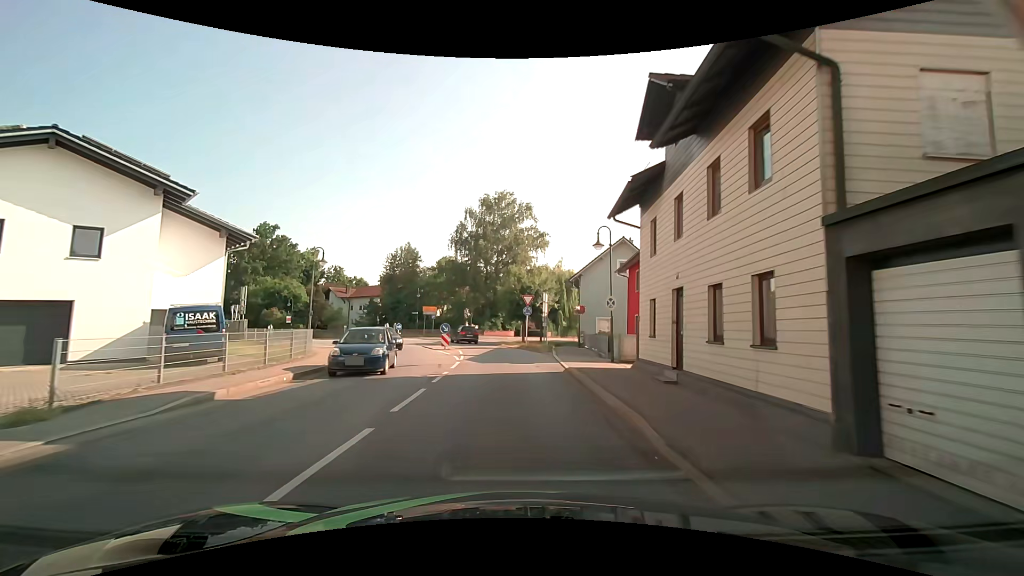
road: secondary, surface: asphalt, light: Day
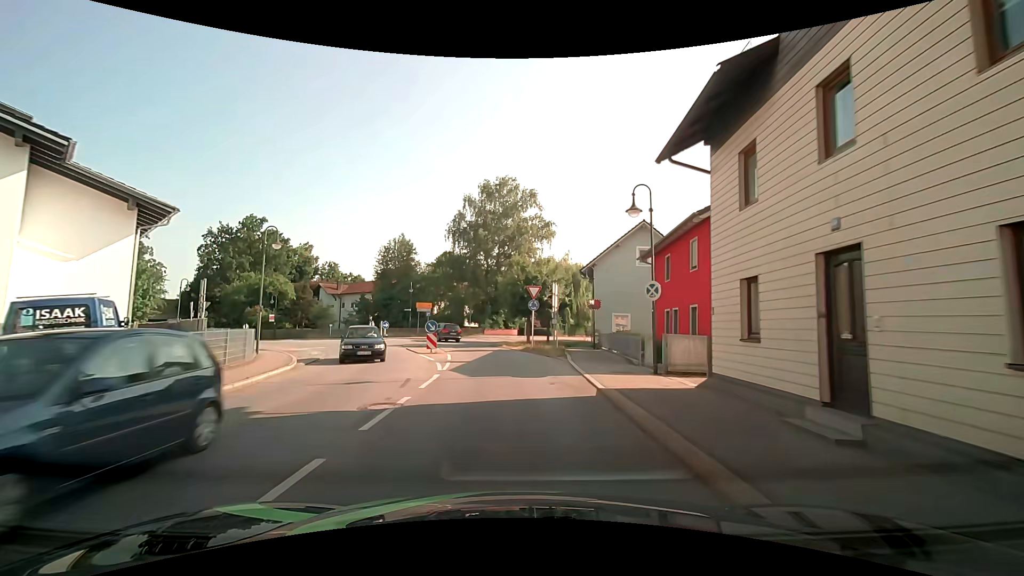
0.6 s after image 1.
(0.0, +6.0) m; -1°
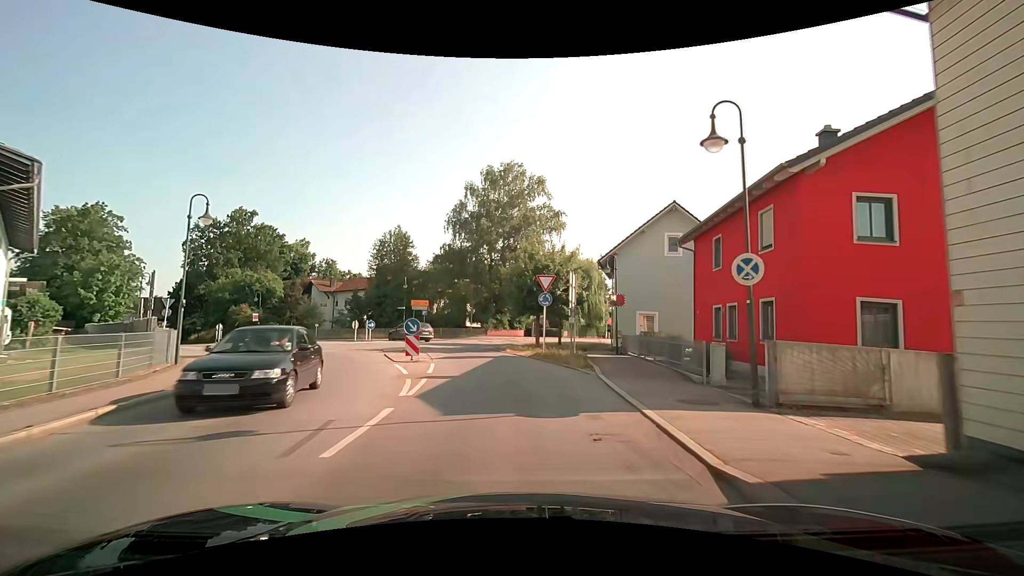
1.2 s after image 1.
(0.0, +5.8) m; -1°
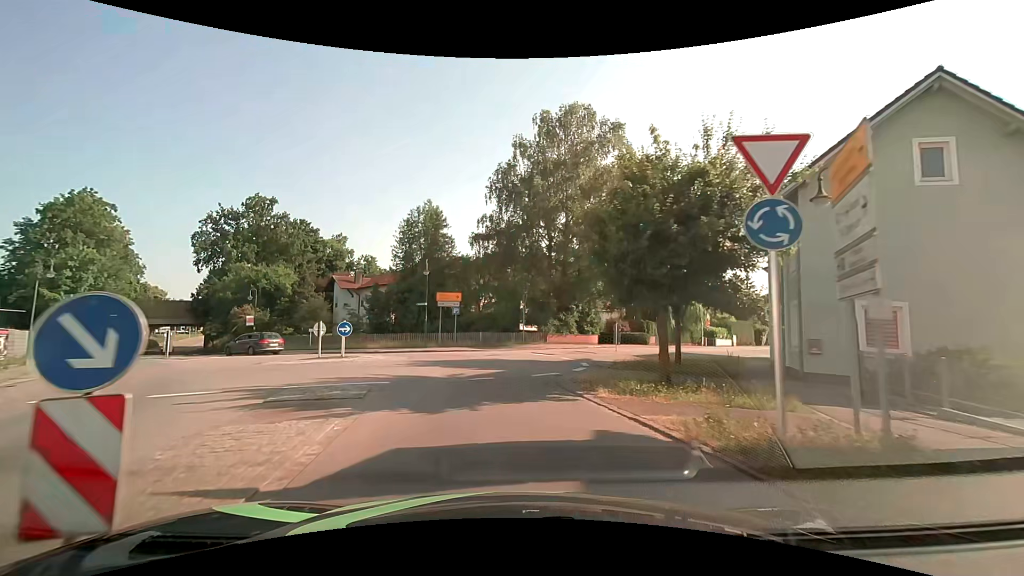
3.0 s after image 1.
(-0.6, +15.8) m; -6°
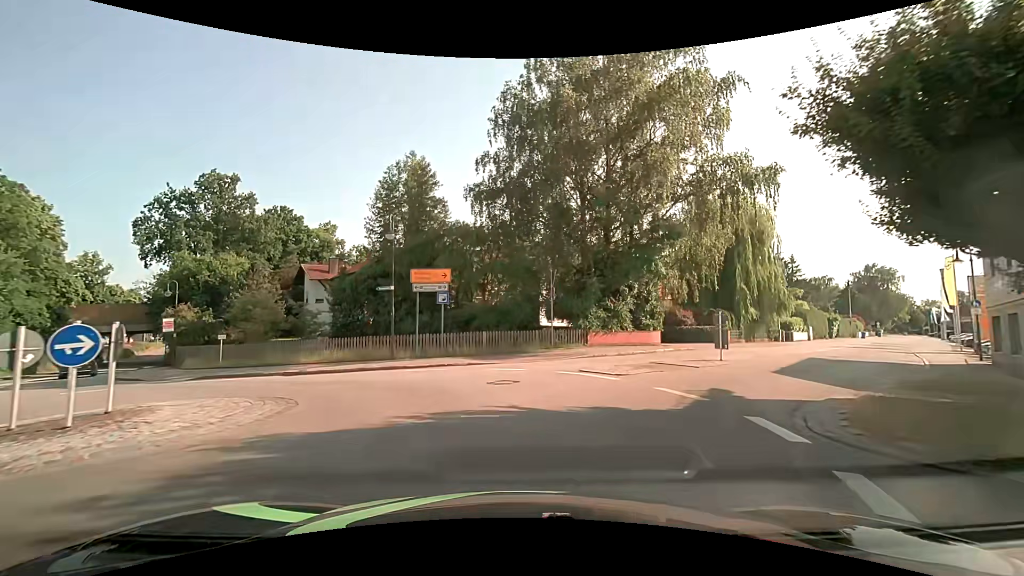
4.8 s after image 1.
(-0.6, +13.4) m; -1°
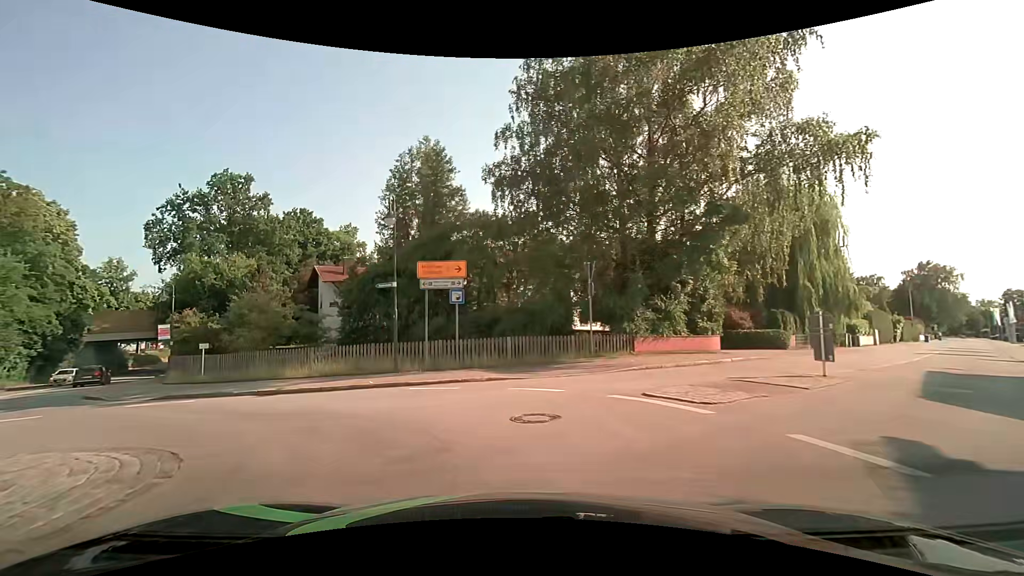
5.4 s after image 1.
(-0.1, +4.1) m; -2°
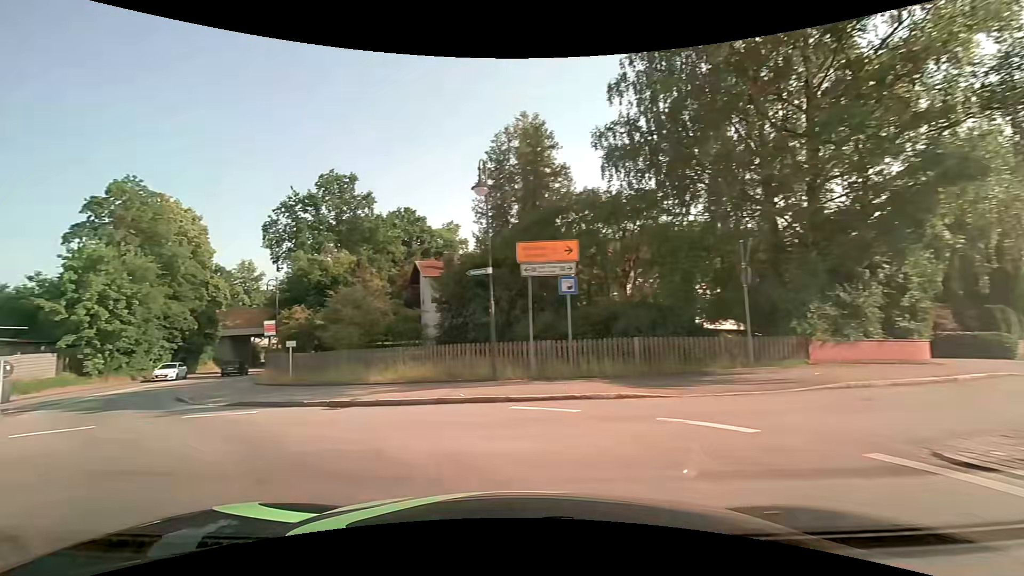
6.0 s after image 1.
(-0.4, +3.8) m; -14°
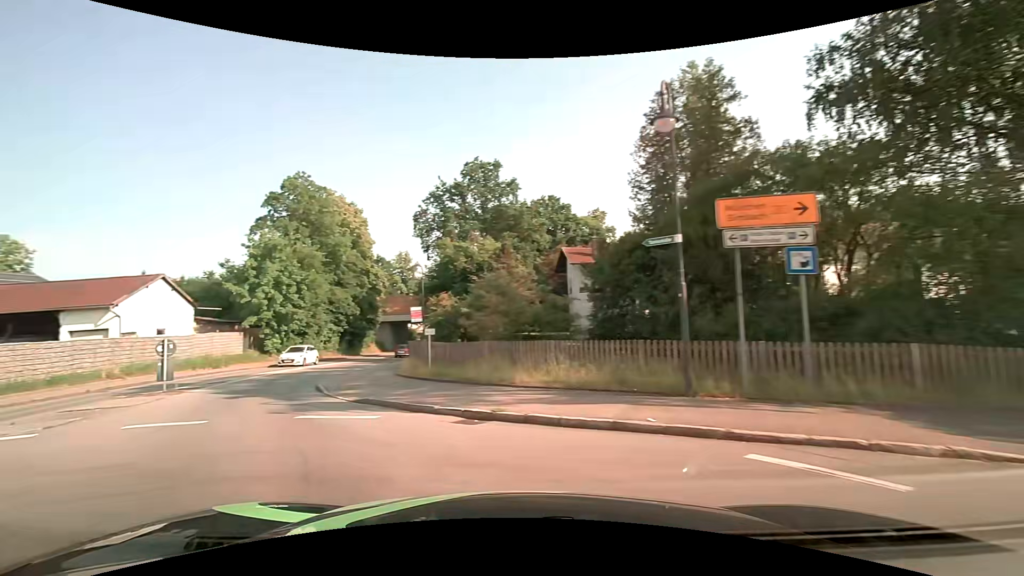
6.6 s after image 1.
(-0.4, +3.6) m; -15°
(-4, +9) (-9, +18) (-11, +28) (-12, +37) (-13, +47) (-13, +57) (-14, +67) (-14, +77) (-14, +87) (-13, +97) m
